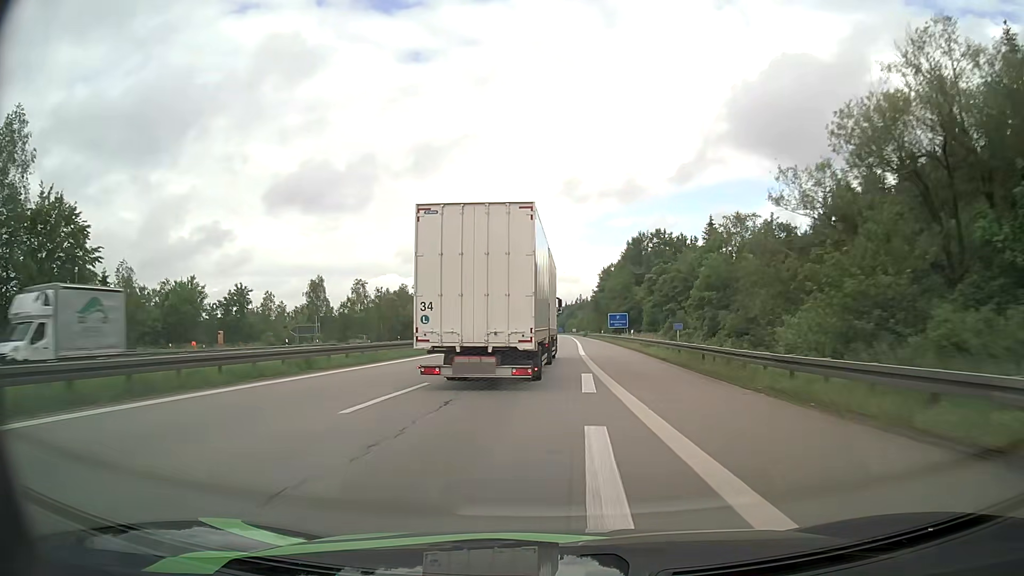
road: motorway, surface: asphalt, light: Day
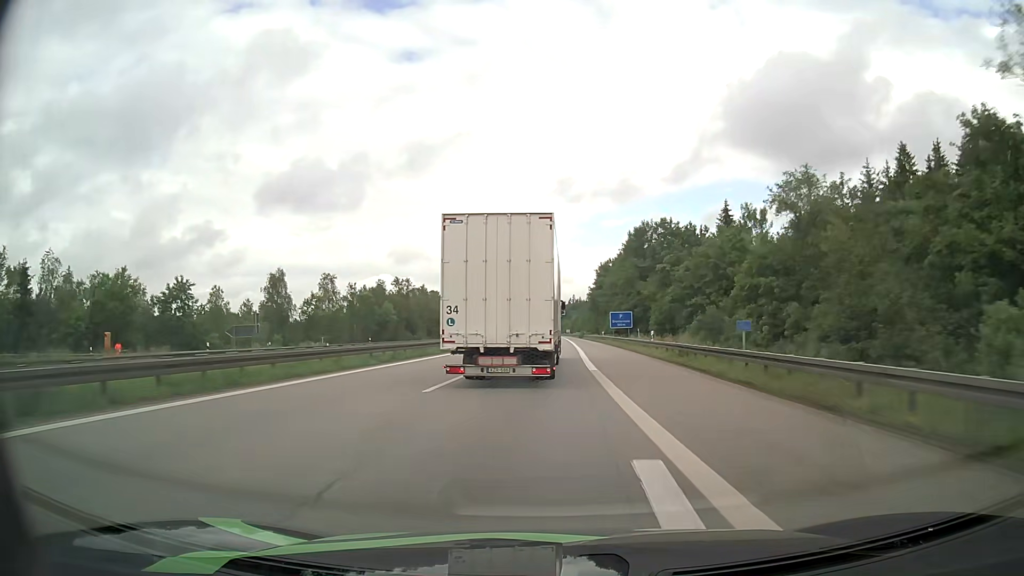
(0.0, +13.5) m; +1°
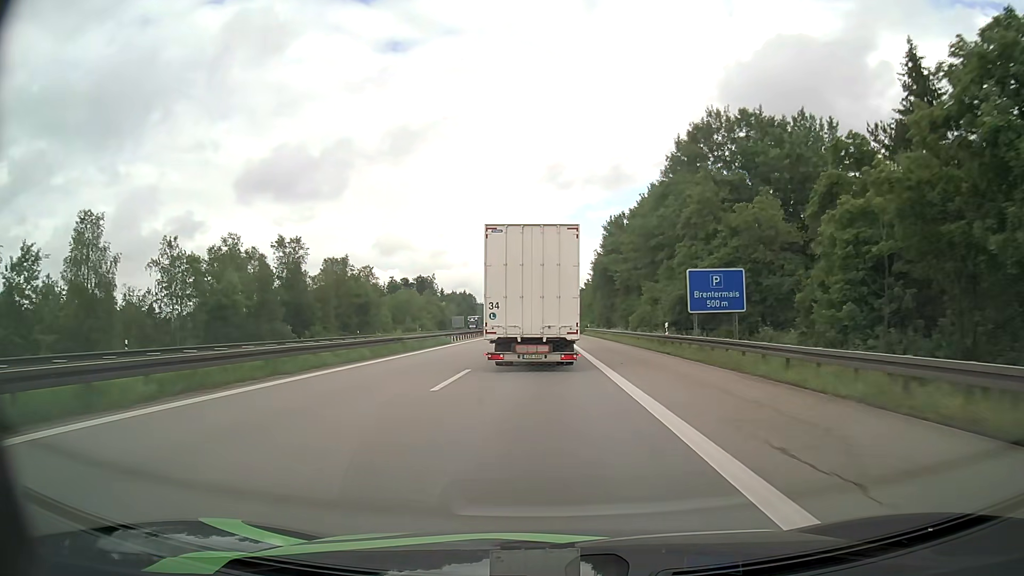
(+0.8, +55.2) m; +1°
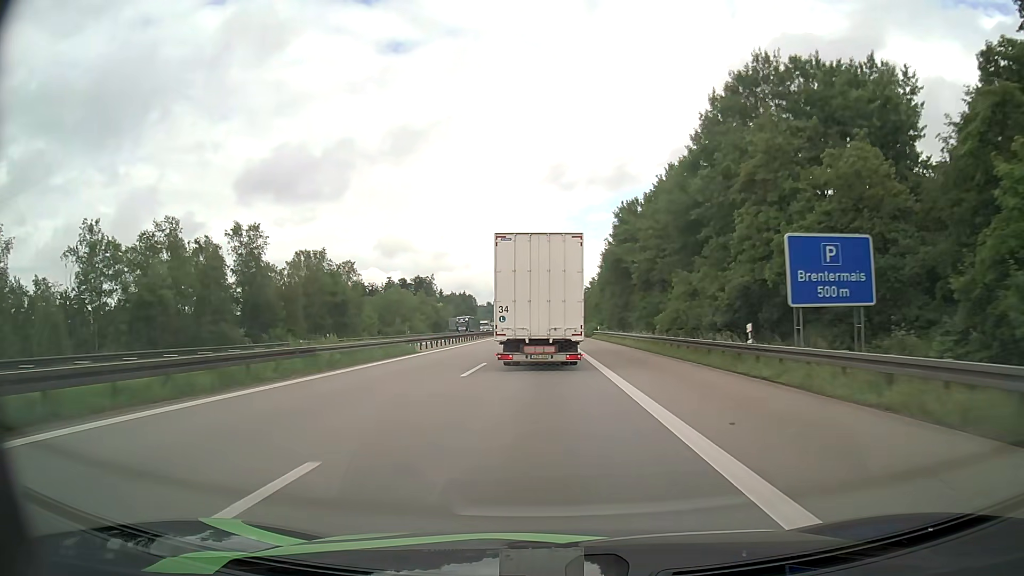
(0.0, +13.3) m; 0°
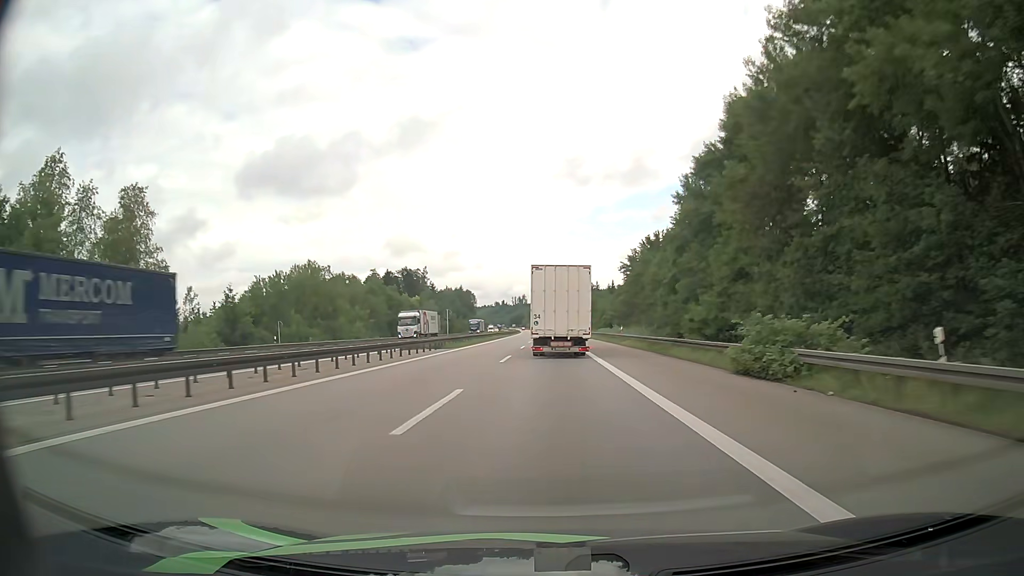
(-0.6, +63.9) m; -1°
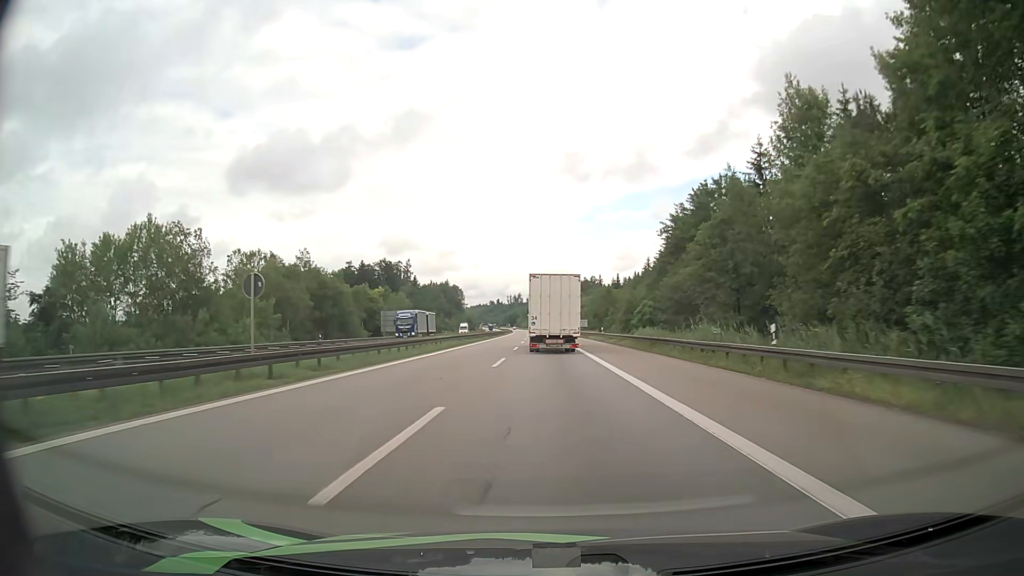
(-0.1, +39.6) m; 0°
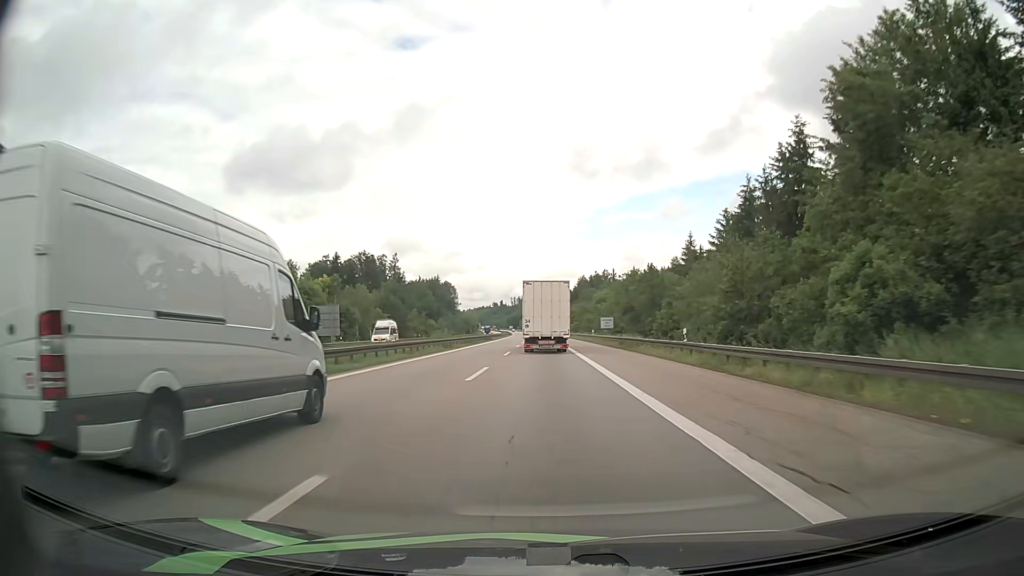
(0.0, +41.6) m; 0°
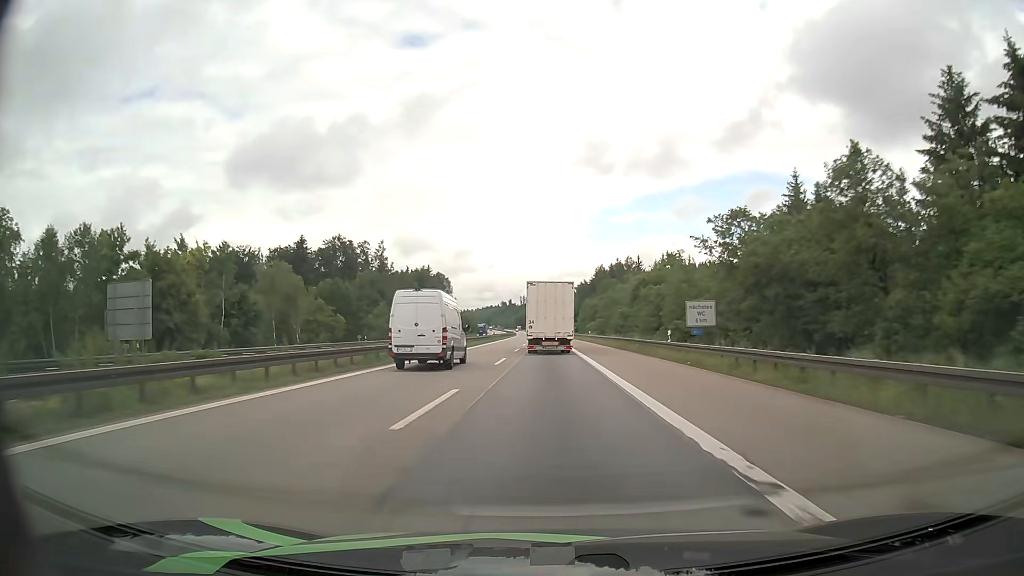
(-0.4, +45.4) m; -1°
(0, +10) (0, +20) (0, +30) (0, +40) (0, +50) (-1, +60) (-1, +70) (-1, +80) (-2, +90) (-2, +100) m
